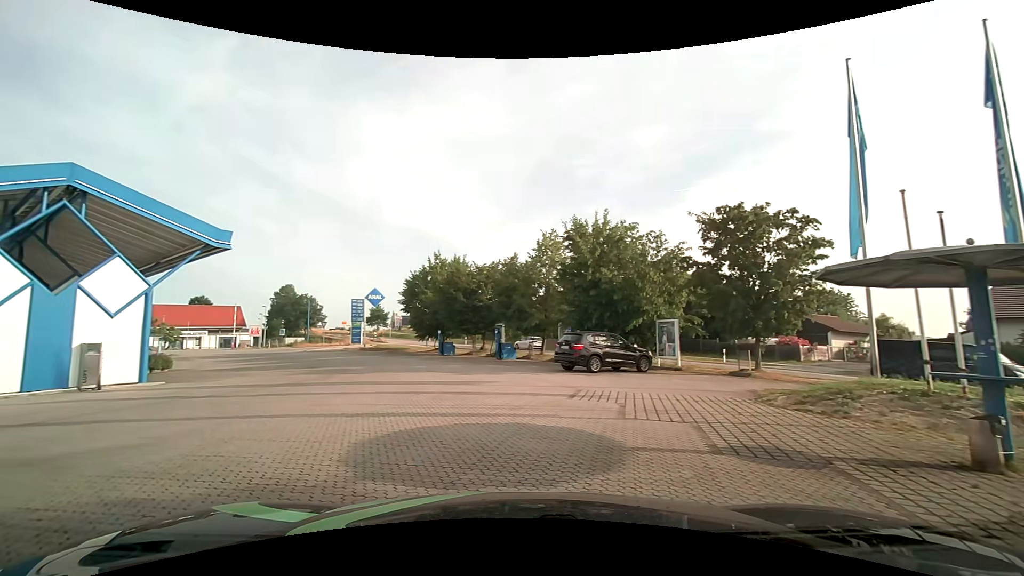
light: Day
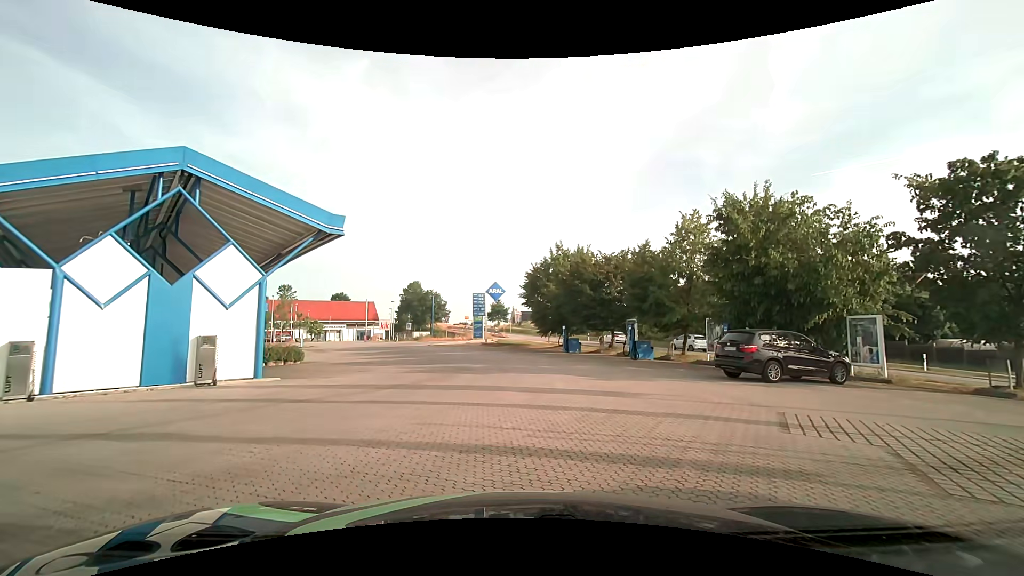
(-0.5, +3.4) m; -14°
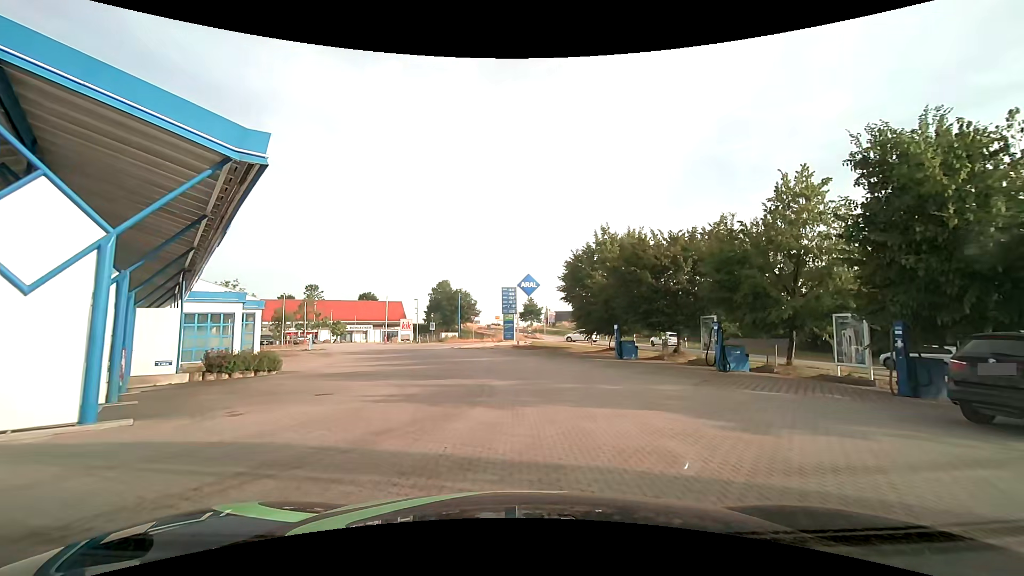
(-0.3, +7.8) m; -4°
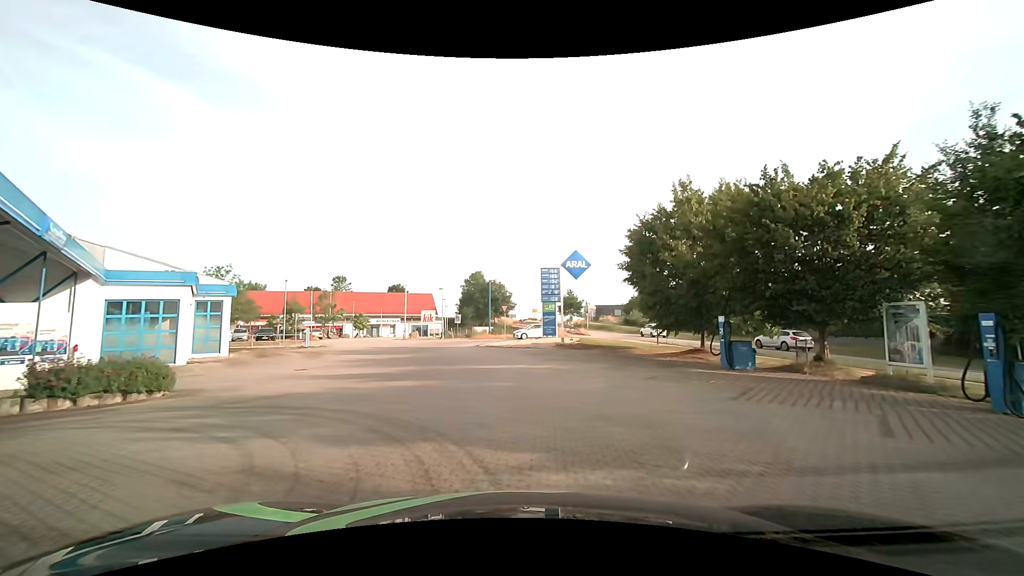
(-0.4, +10.3) m; -4°
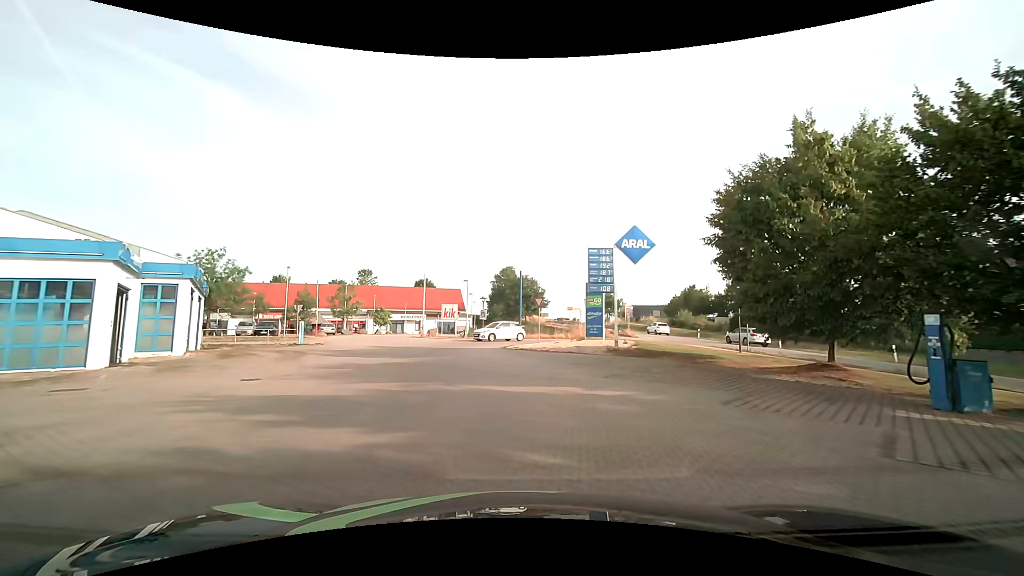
(-0.2, +7.8) m; -4°
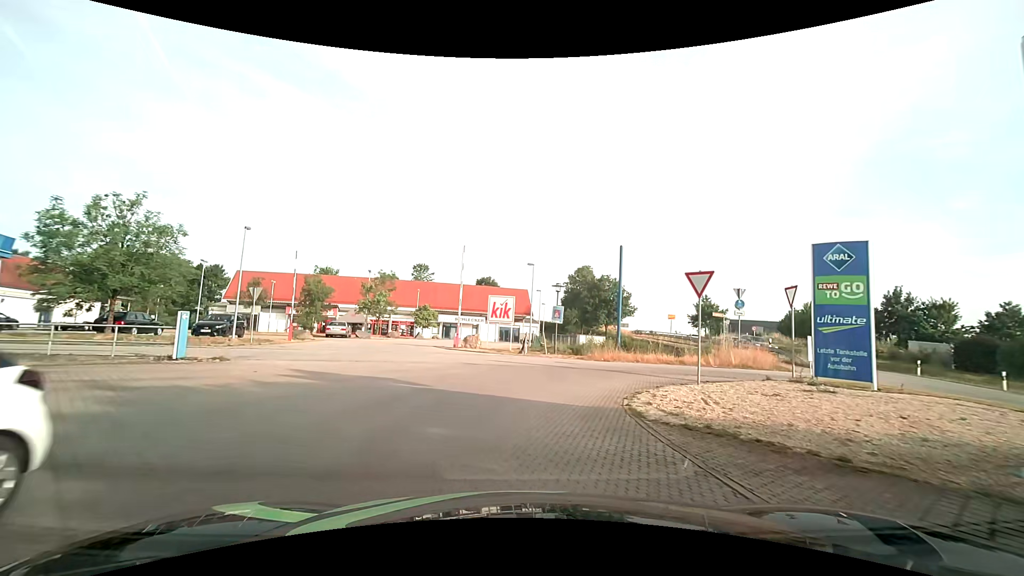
(-1.1, +18.9) m; -7°
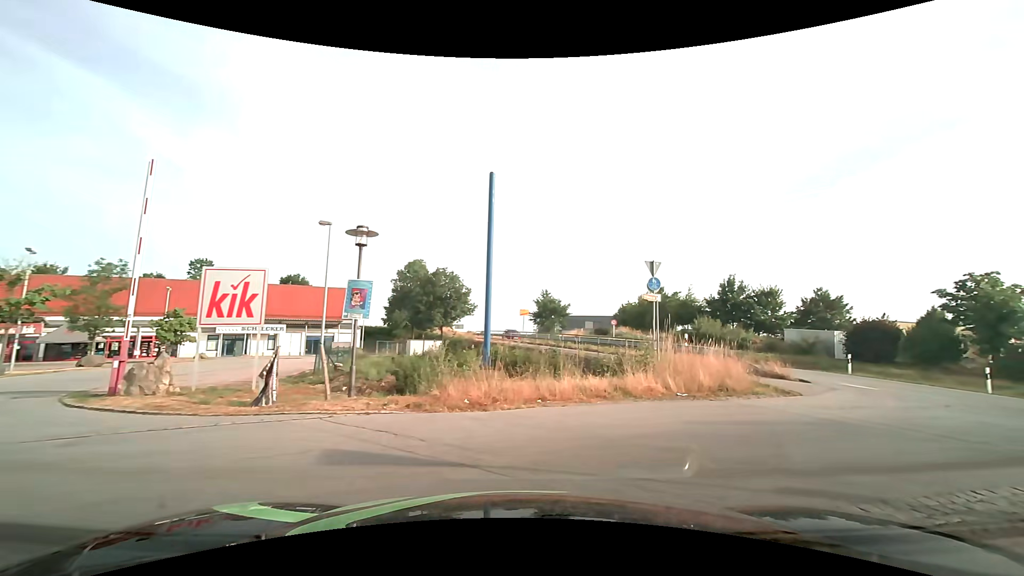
(+0.8, +14.2) m; +17°
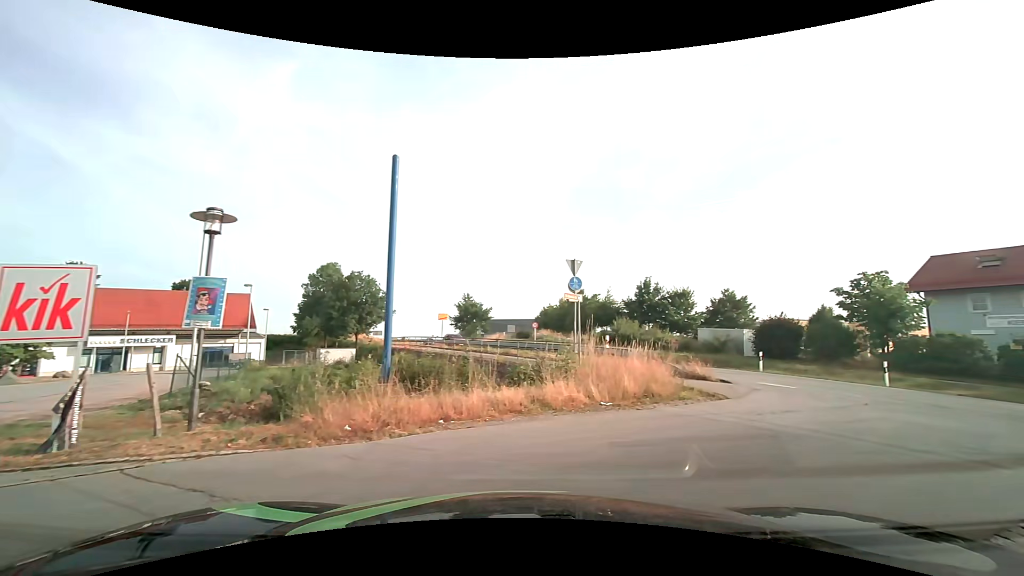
(+0.2, +1.8) m; +10°
